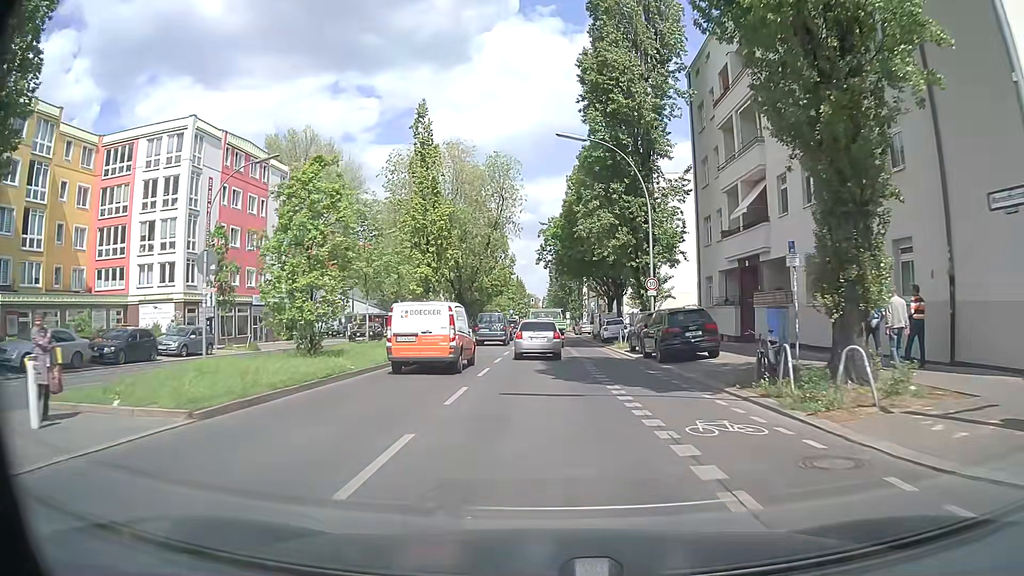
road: secondary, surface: asphalt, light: Day
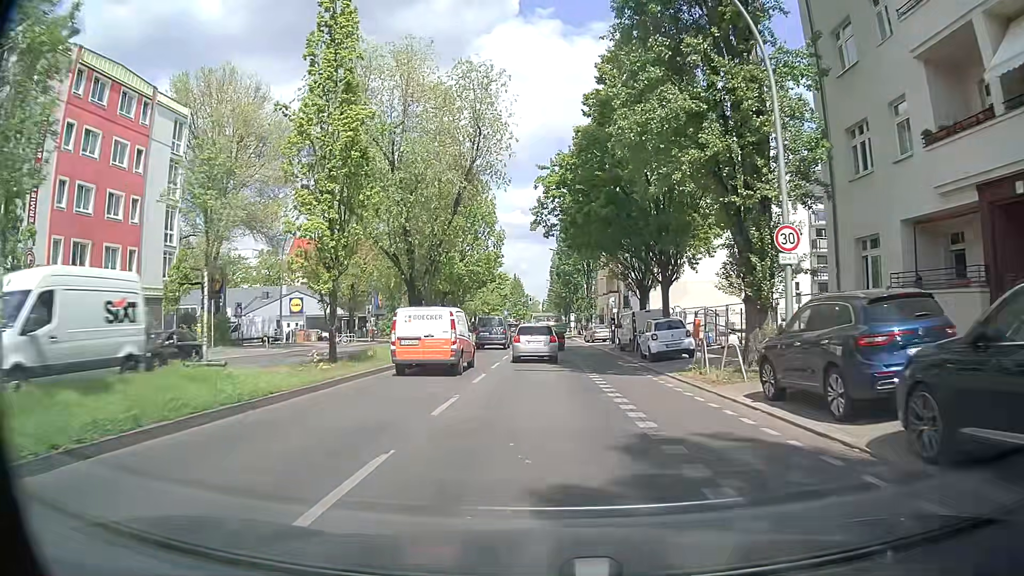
(0.0, +18.9) m; +1°
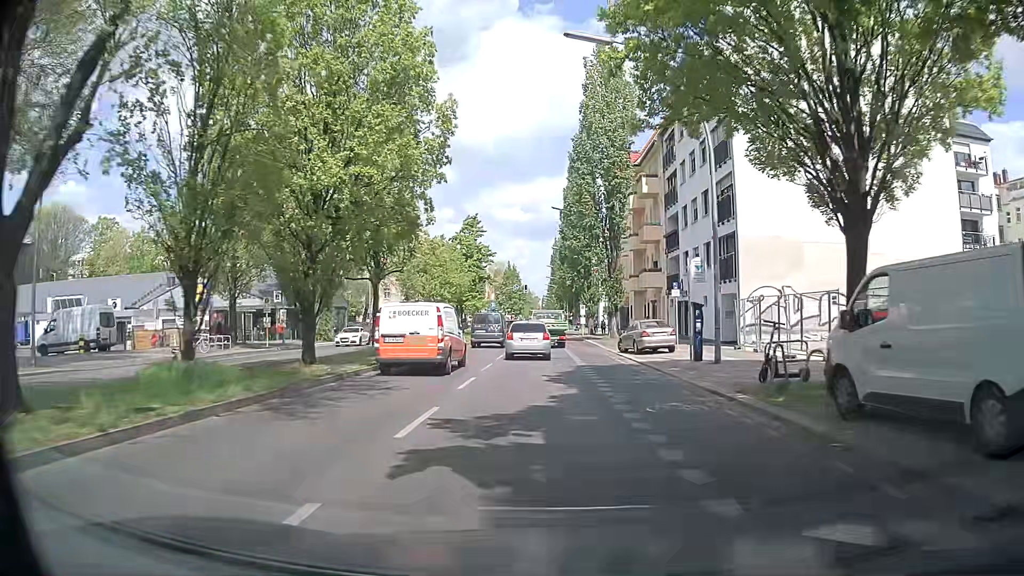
(-0.2, +26.6) m; -1°
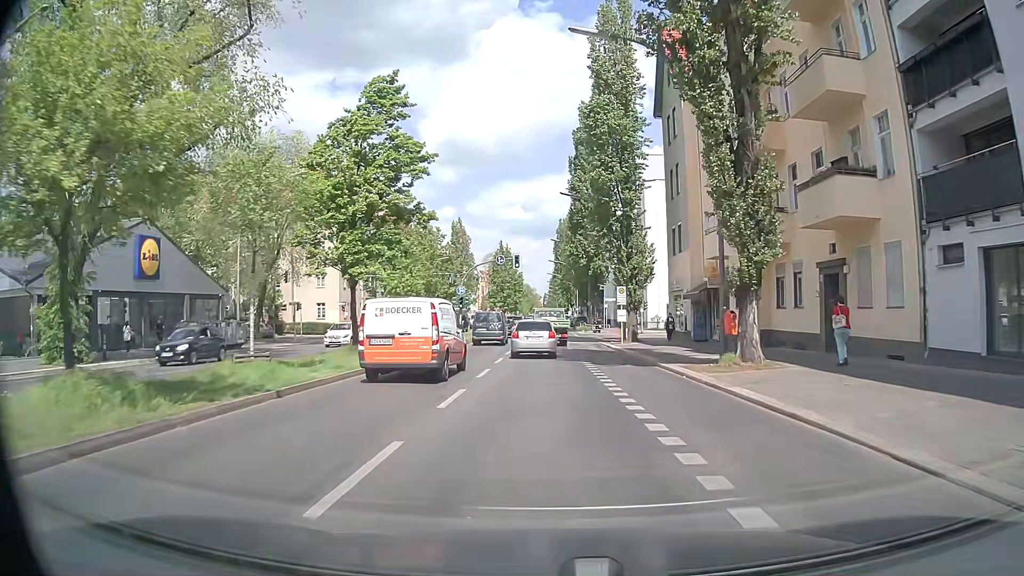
(+0.1, +33.5) m; 0°
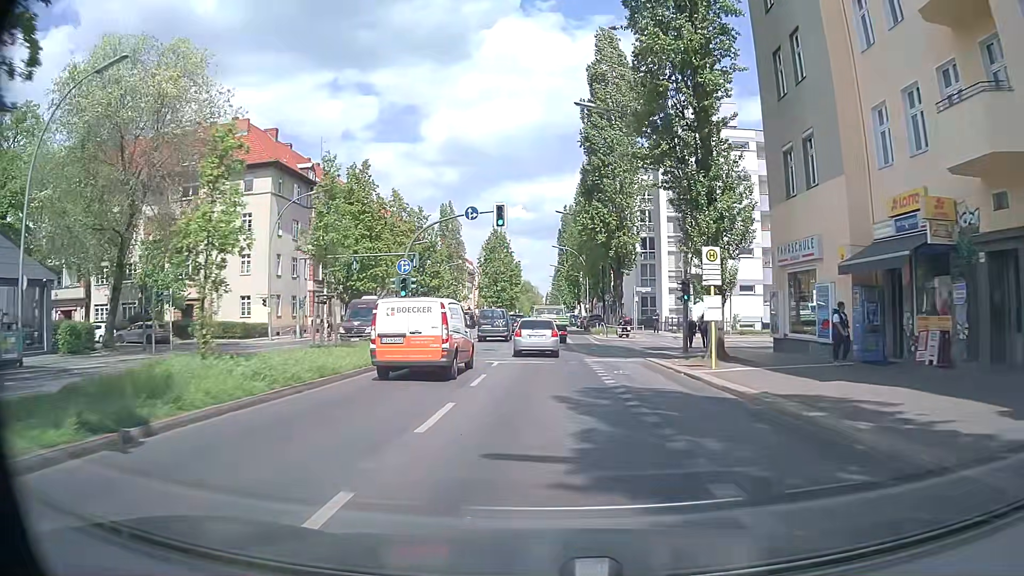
(-0.1, +20.4) m; -1°
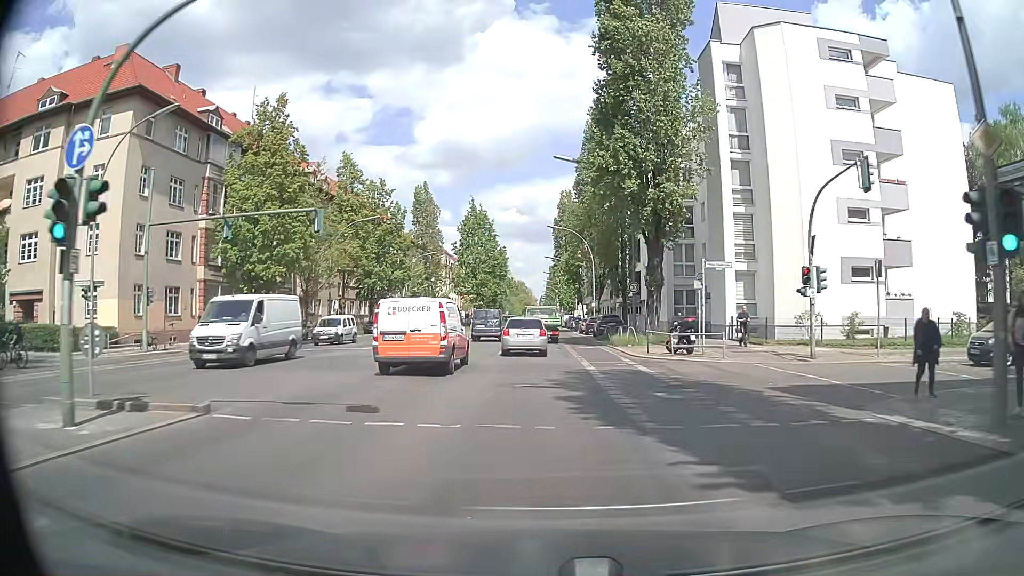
(+0.5, +20.5) m; +2°
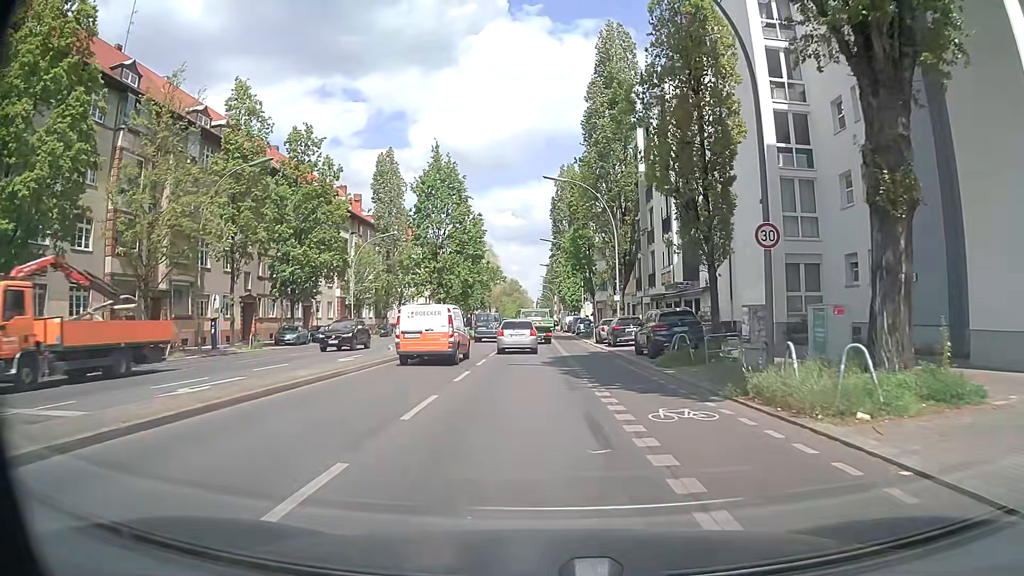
(-0.2, +23.4) m; 0°
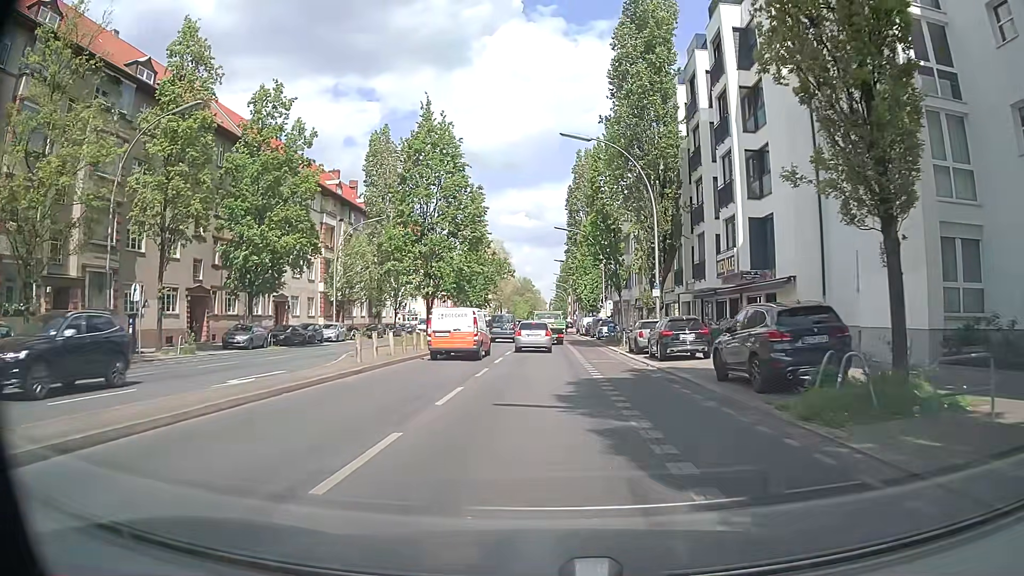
(-0.2, +10.2) m; -2°
(0, +10) (0, +20) (0, +30) (0, +40) (0, +50) (0, +60) (+1, +70) (+1, +80) (+1, +90) (+1, +100) m
